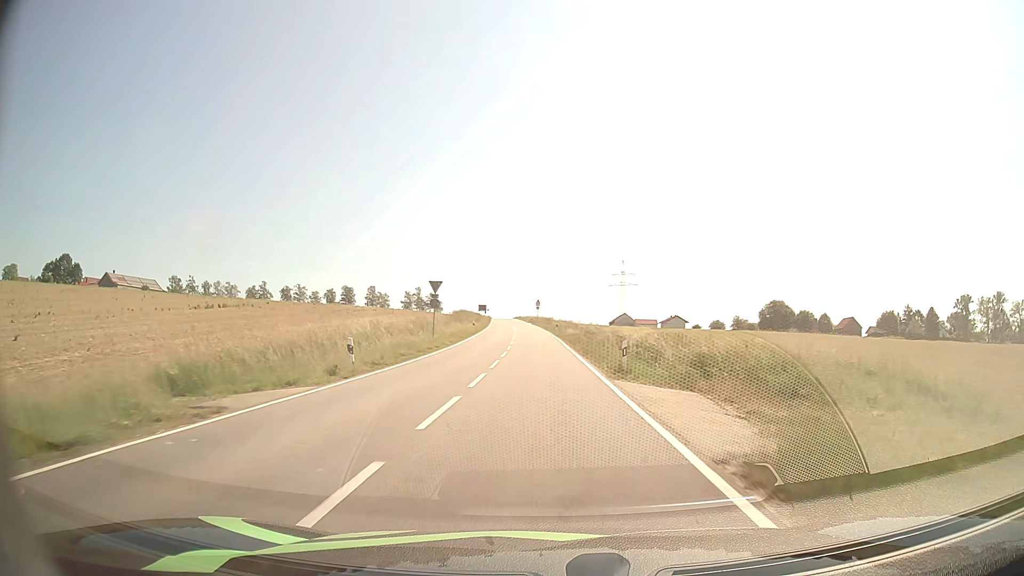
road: tertiary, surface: asphalt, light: Day
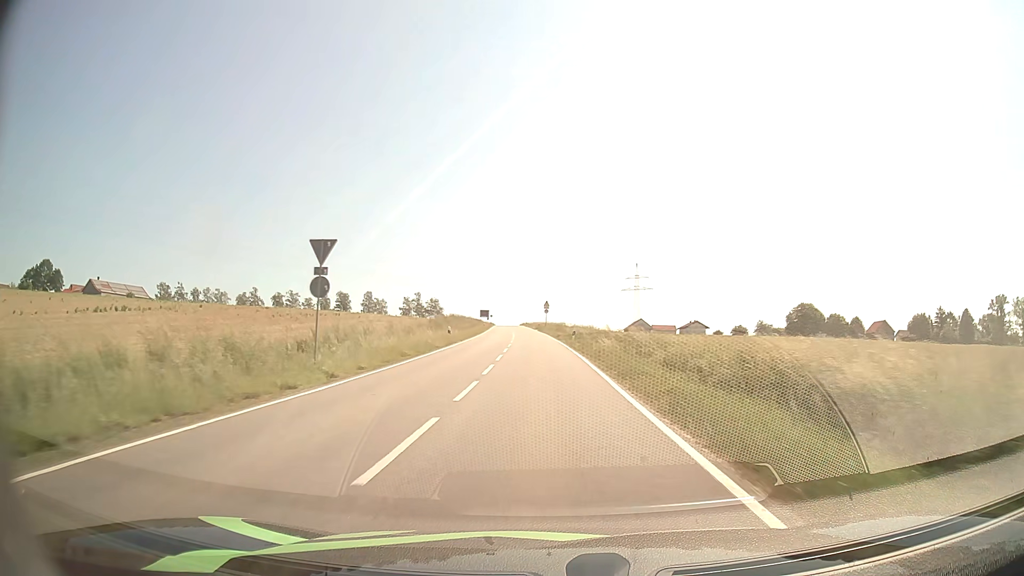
(-0.1, +22.0) m; -1°
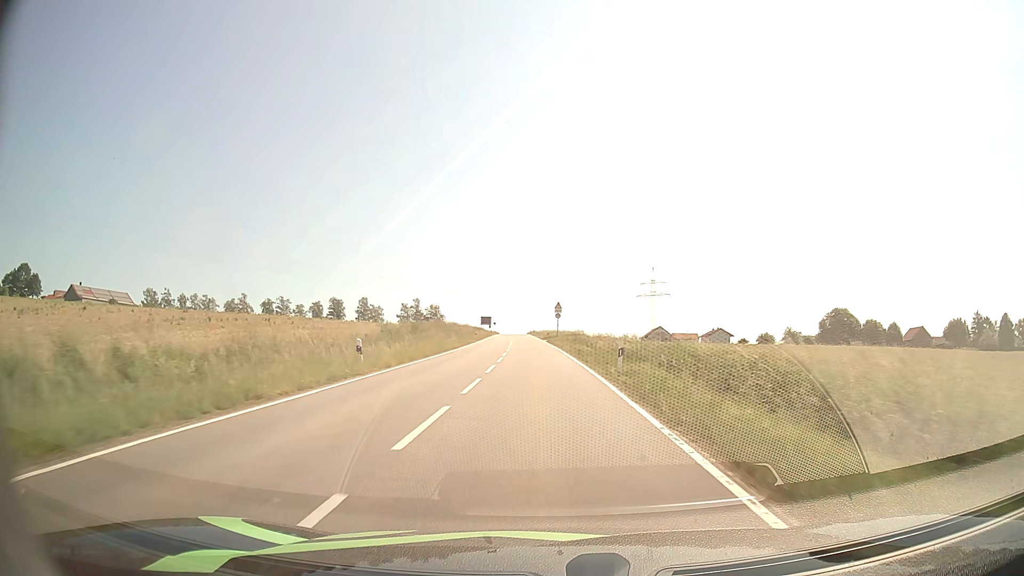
(-0.2, +23.0) m; -1°
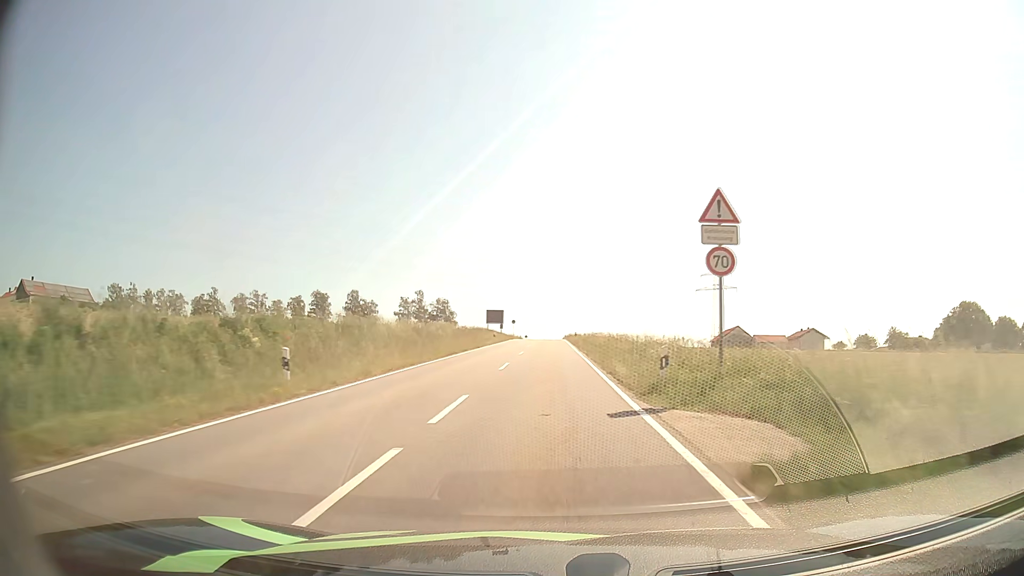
(-1.3, +60.1) m; -3°
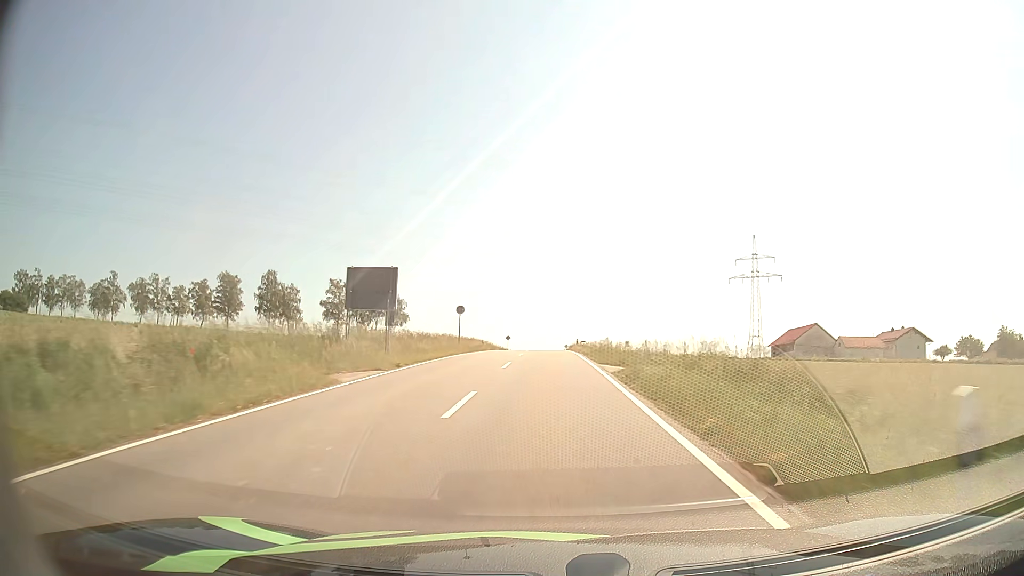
(+0.2, +61.7) m; 0°
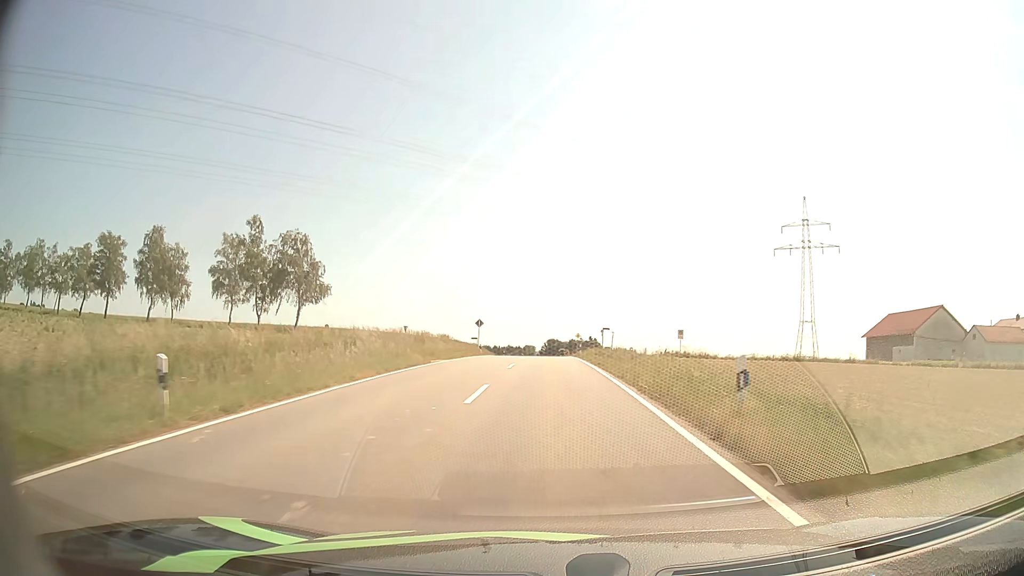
(-0.1, +47.1) m; 0°
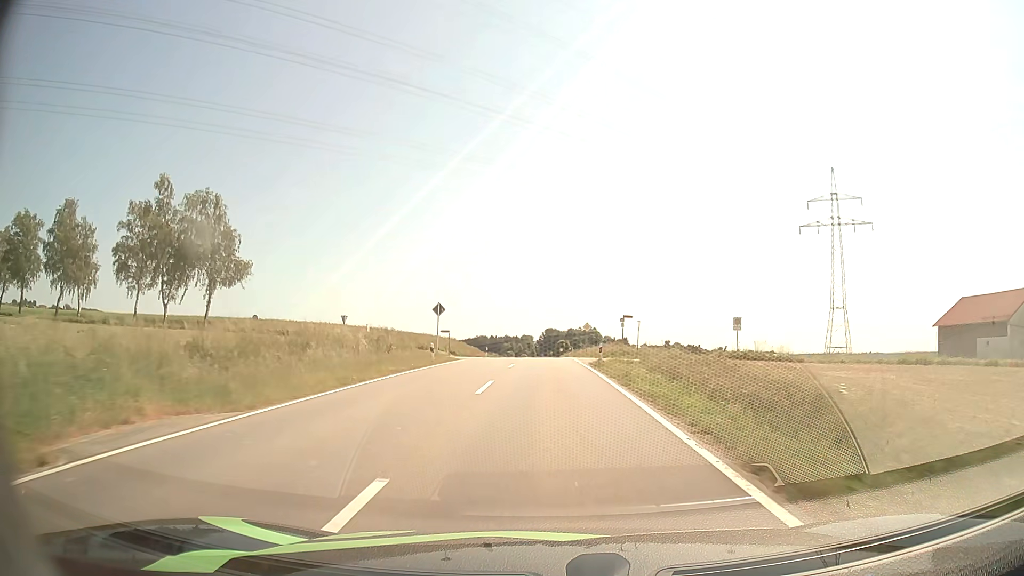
(0.0, +22.3) m; 0°
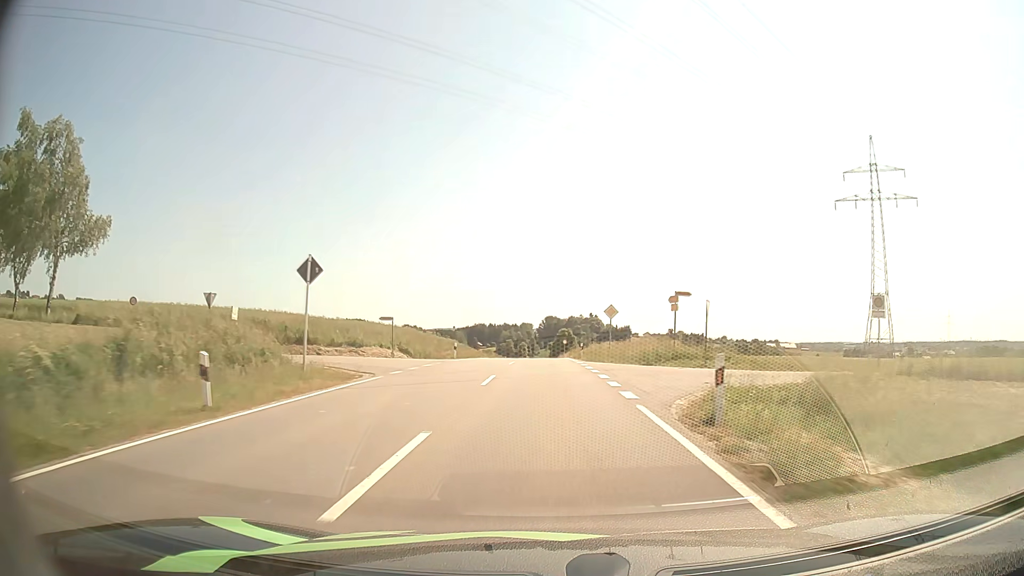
(0.0, +22.2) m; 0°
(0, +10) (0, +20) (0, +30) (0, +40) (-1, +50) (-1, +60) (-1, +70) (-1, +80) (-1, +90) (-1, +100) m
